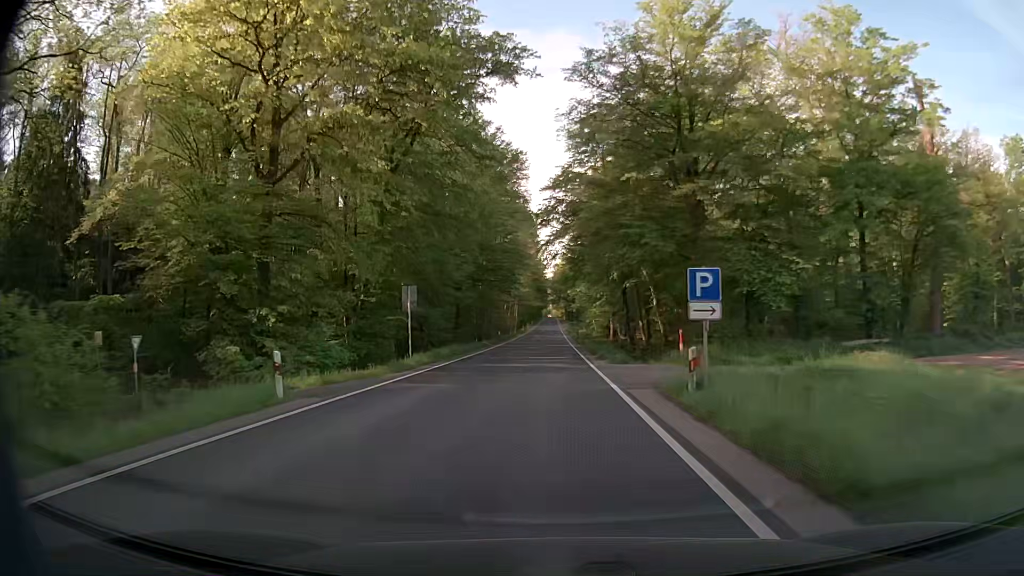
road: secondary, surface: asphalt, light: Day
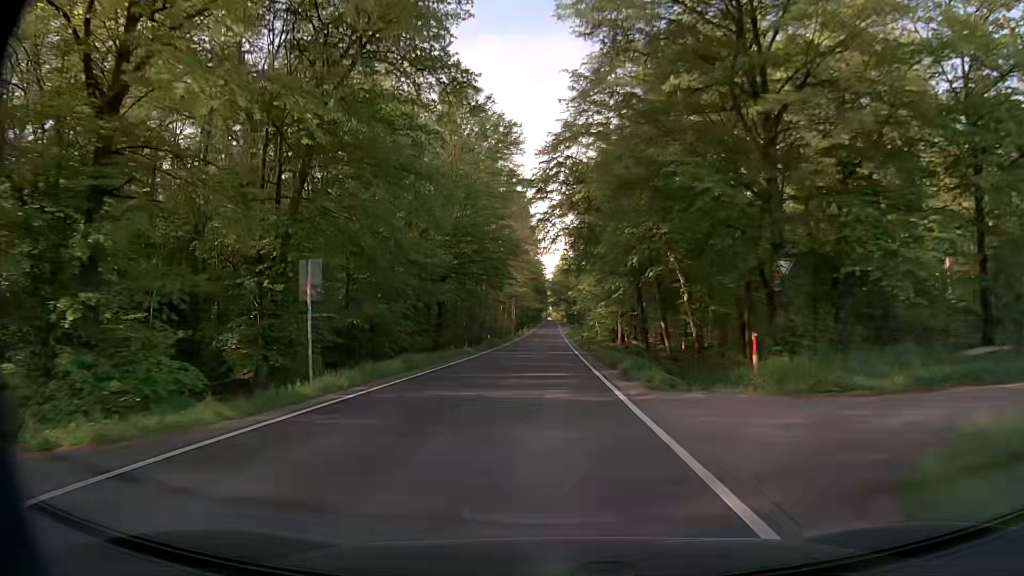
(0.0, +10.8) m; 0°
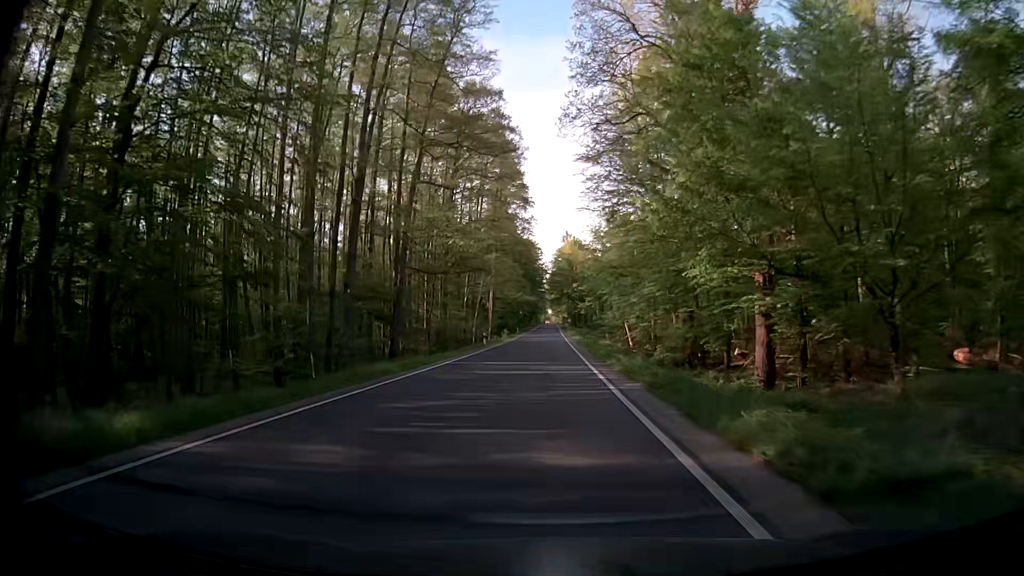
(0.0, +53.7) m; 0°
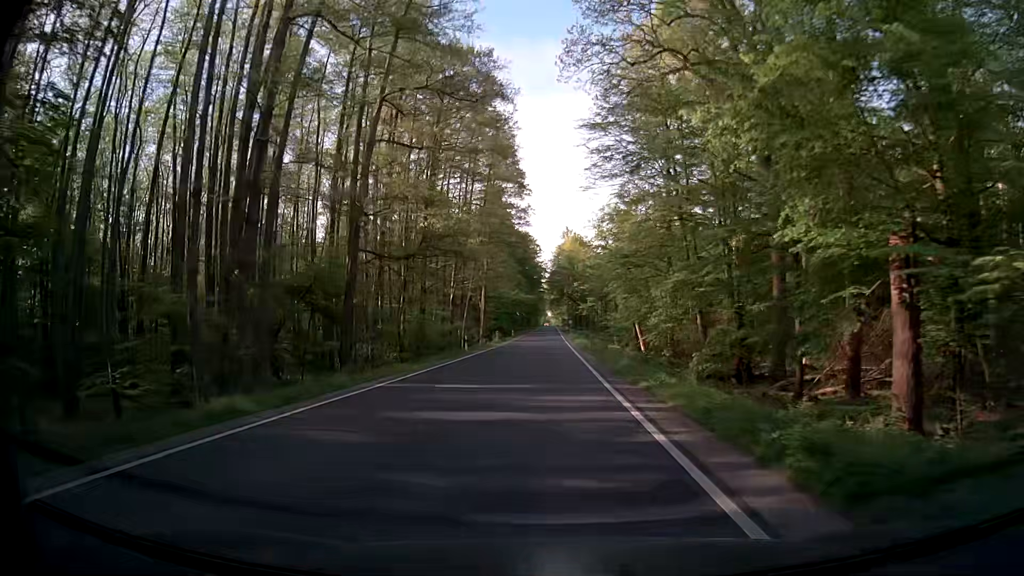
(0.0, +10.7) m; 0°
(0, +10) (0, +20) (0, +30) (0, +40) (0, +50) (0, +60) (0, +70) (0, +80) (0, +90) (0, +100) m
